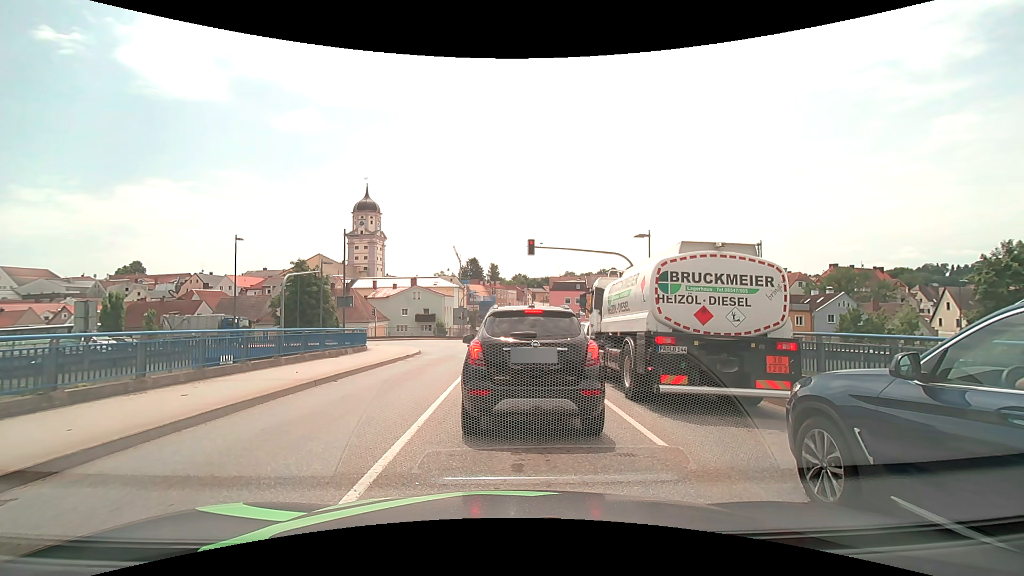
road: secondary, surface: asphalt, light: Day
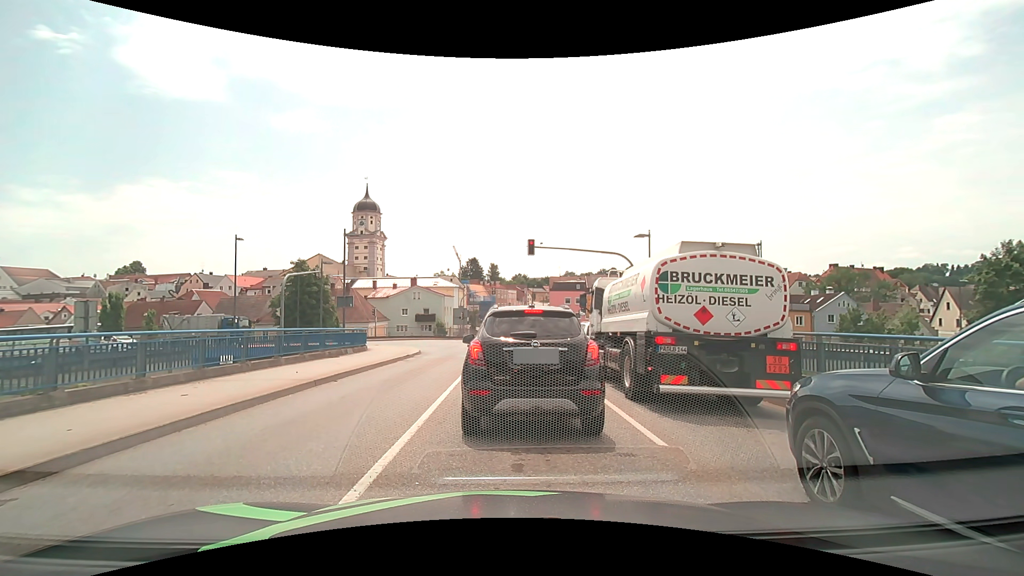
(0.0, 0.0) m; 0°
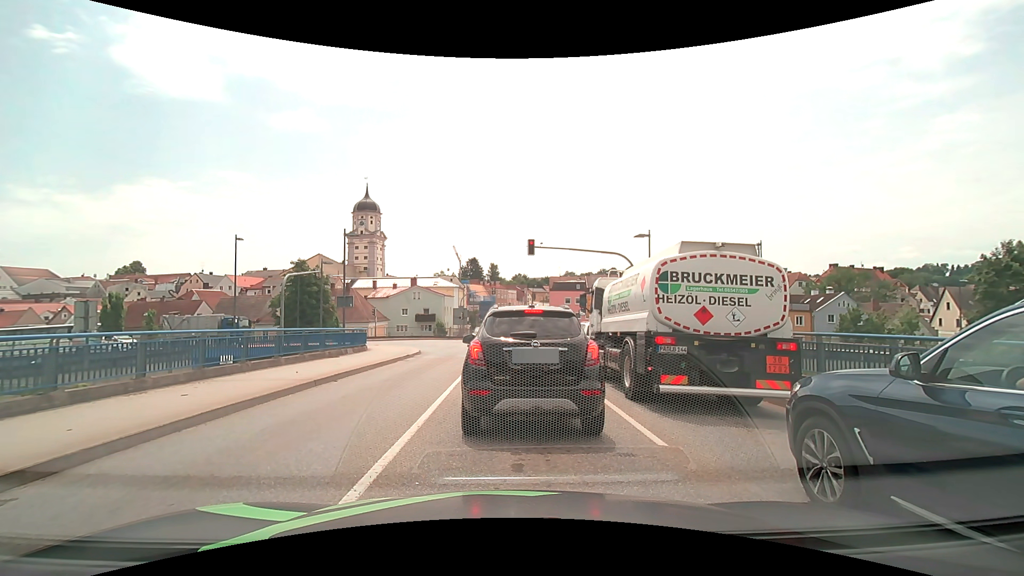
(0.0, 0.0) m; 0°
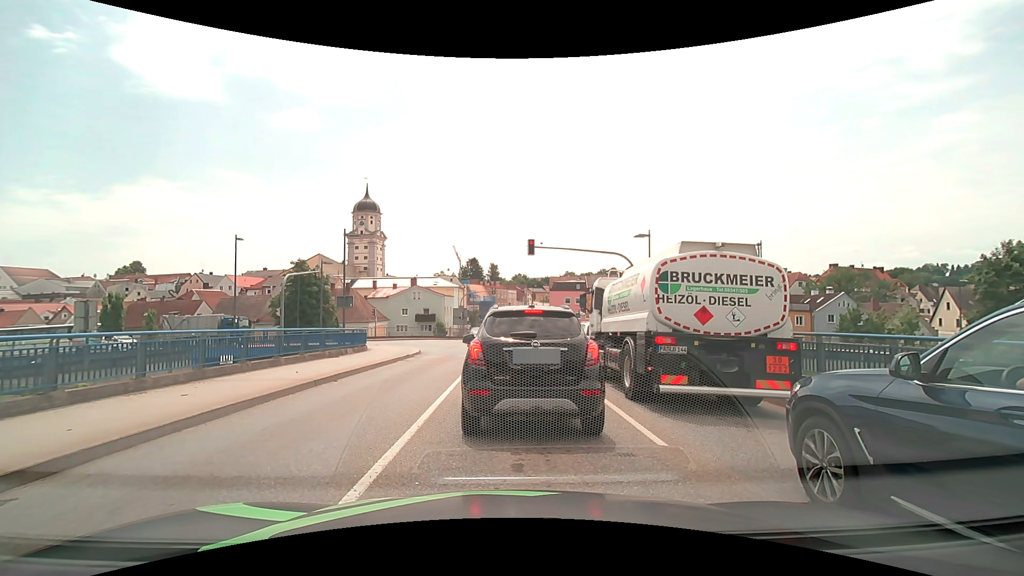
(0.0, 0.0) m; 0°
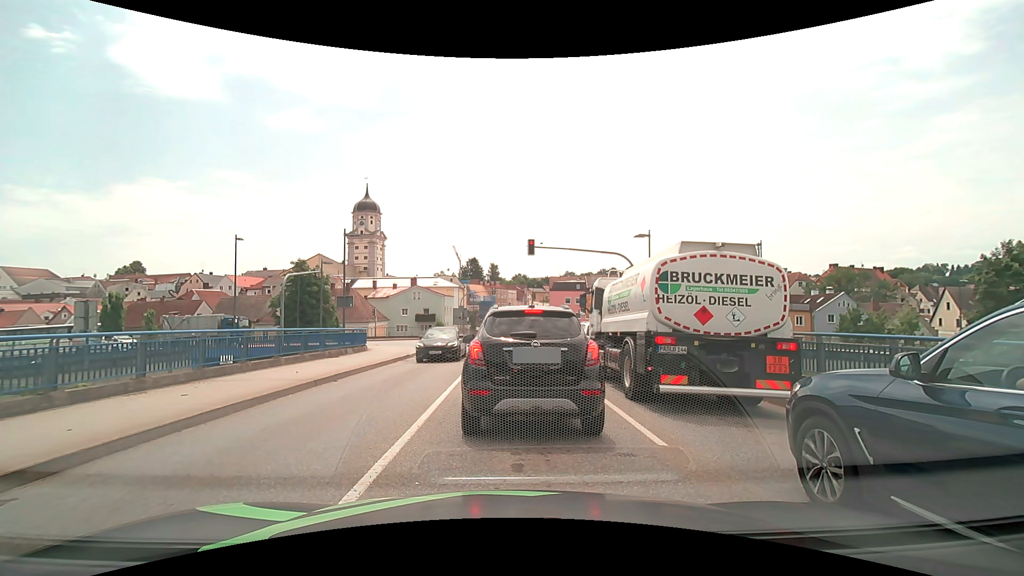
(0.0, 0.0) m; 0°
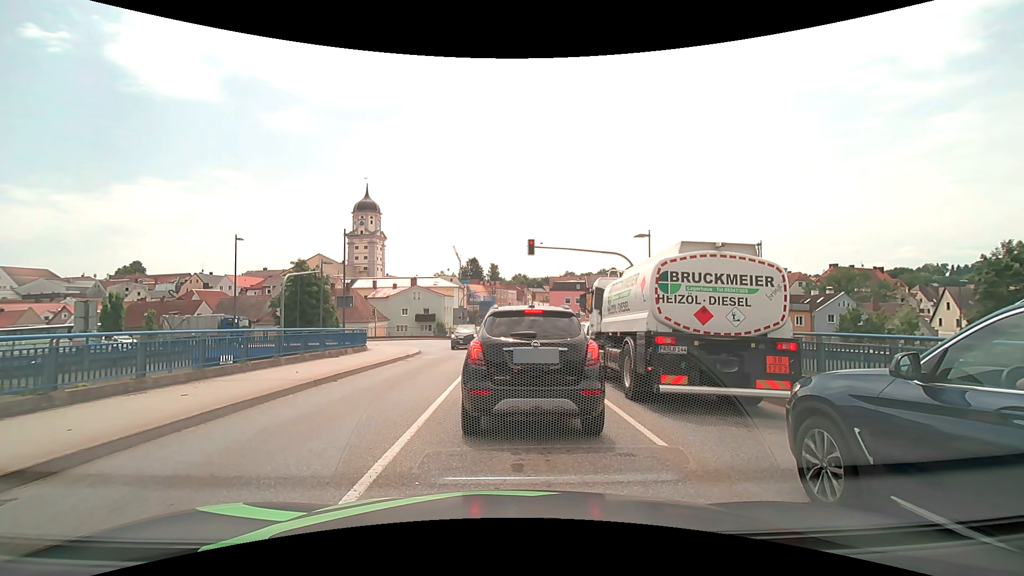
(0.0, 0.0) m; 0°
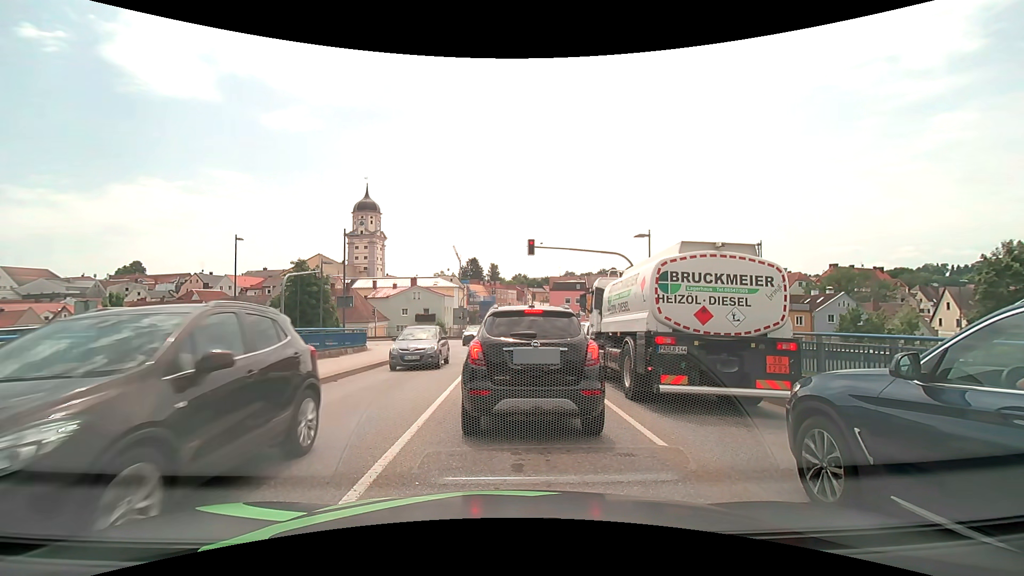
(0.0, 0.0) m; 0°
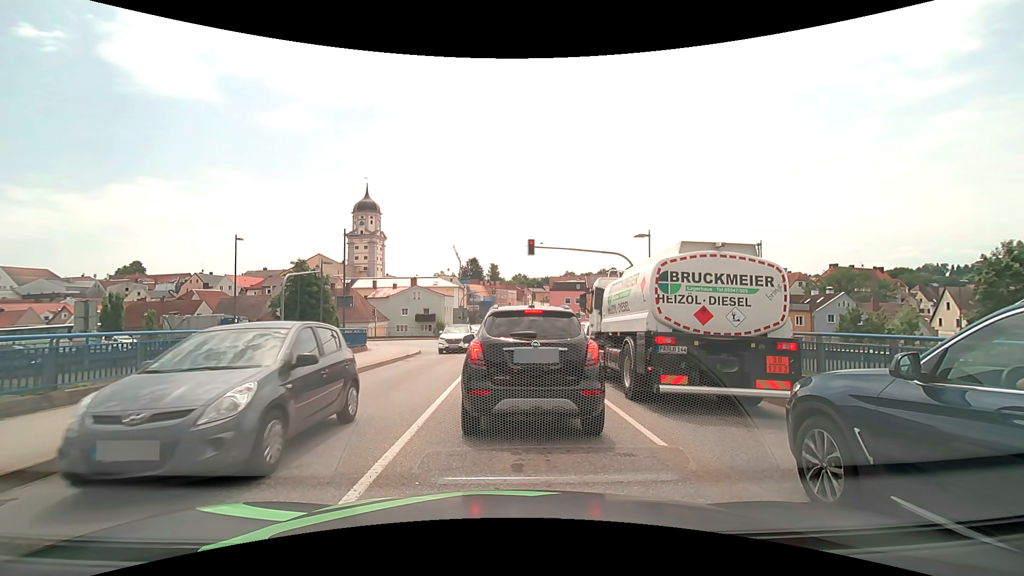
(0.0, 0.0) m; 0°
